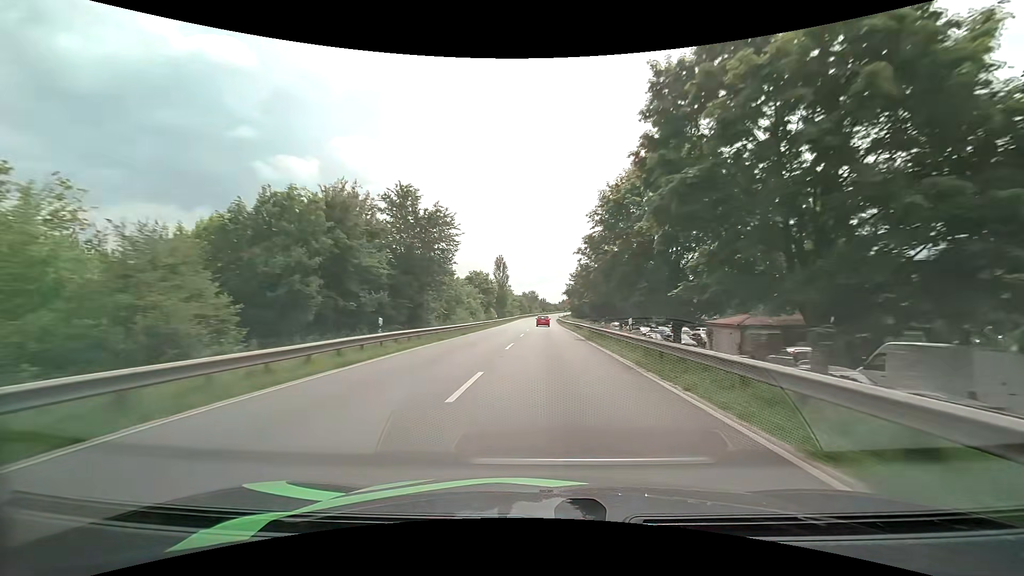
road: primary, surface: asphalt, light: Day
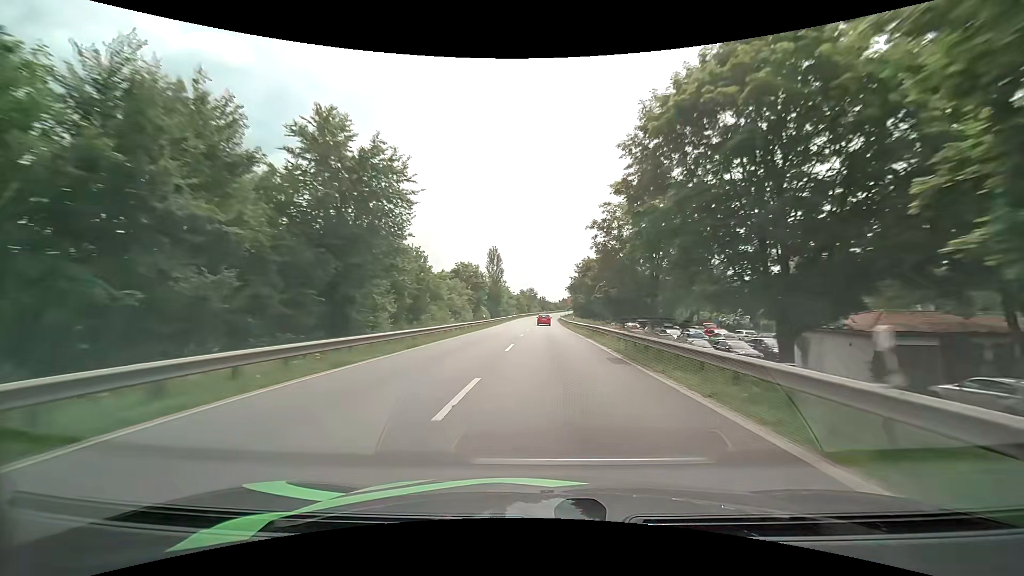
(+0.1, +13.5) m; 0°
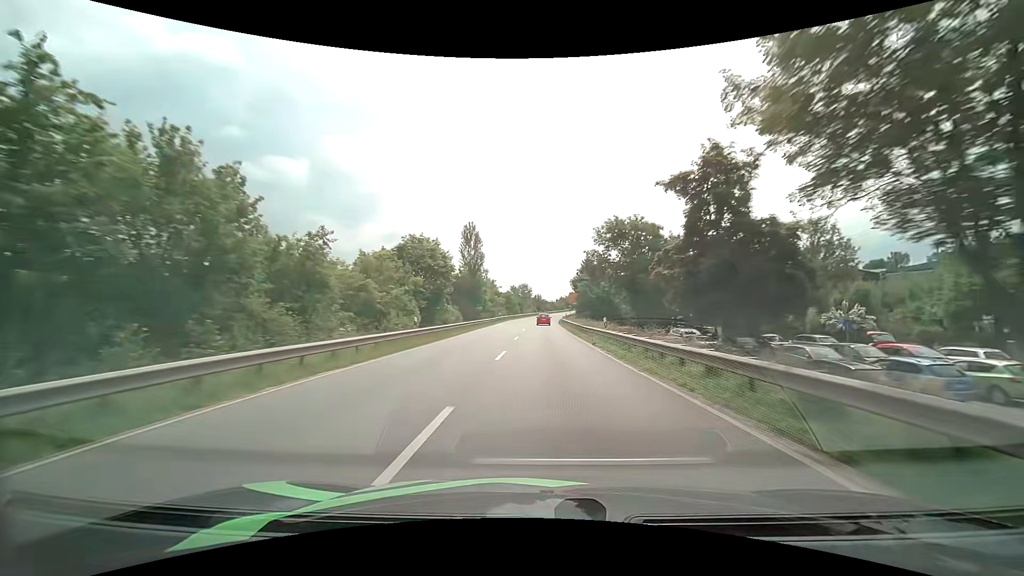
(+0.1, +27.0) m; 0°
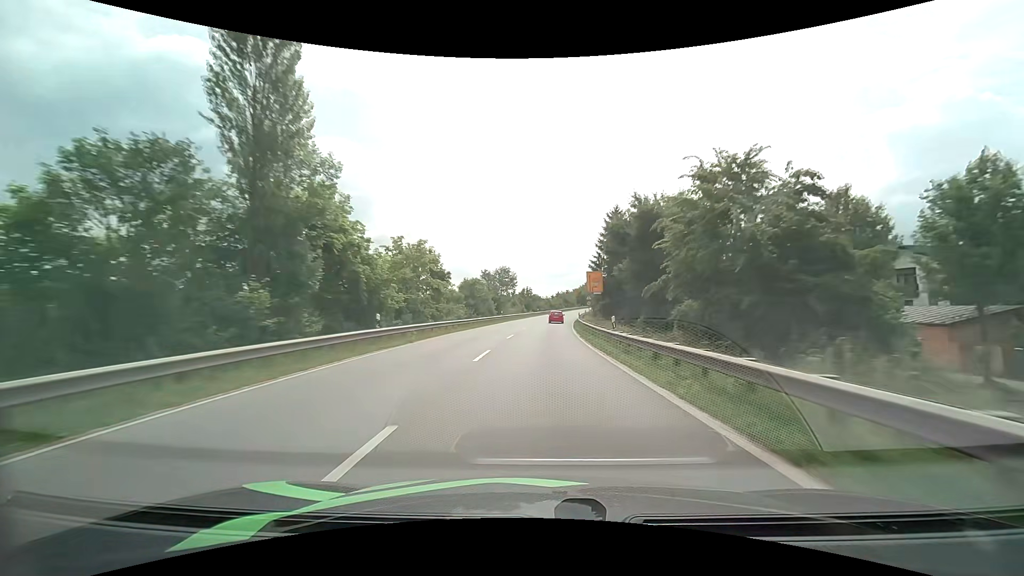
(+0.3, +53.0) m; +1°
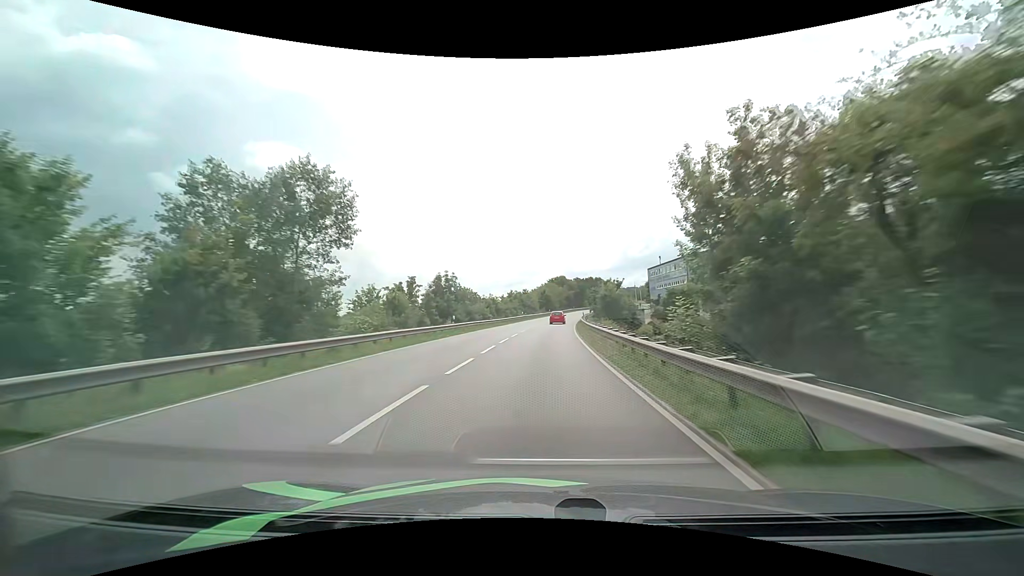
(+2.5, +62.9) m; +6°
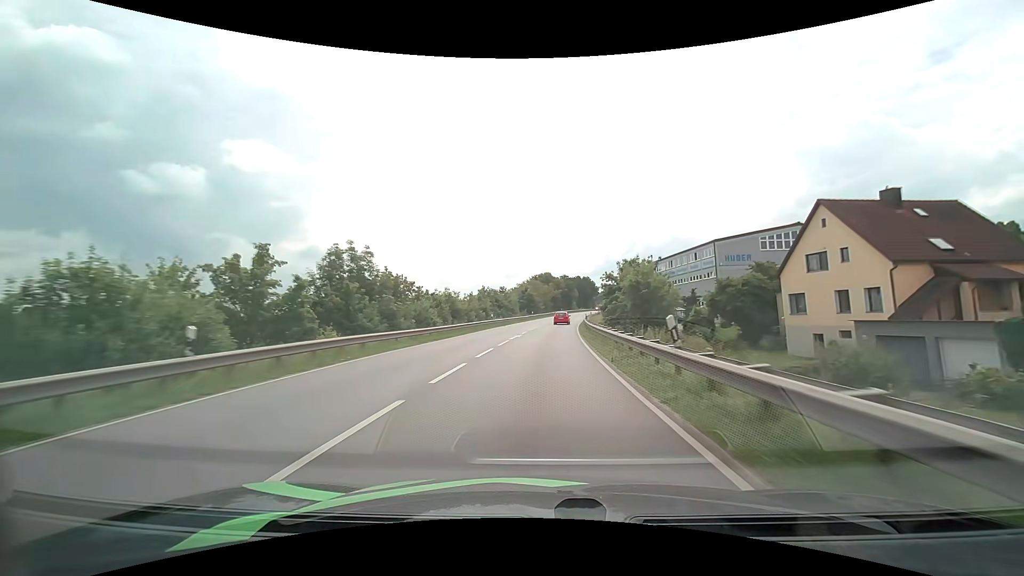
(+0.3, +25.3) m; +2°
